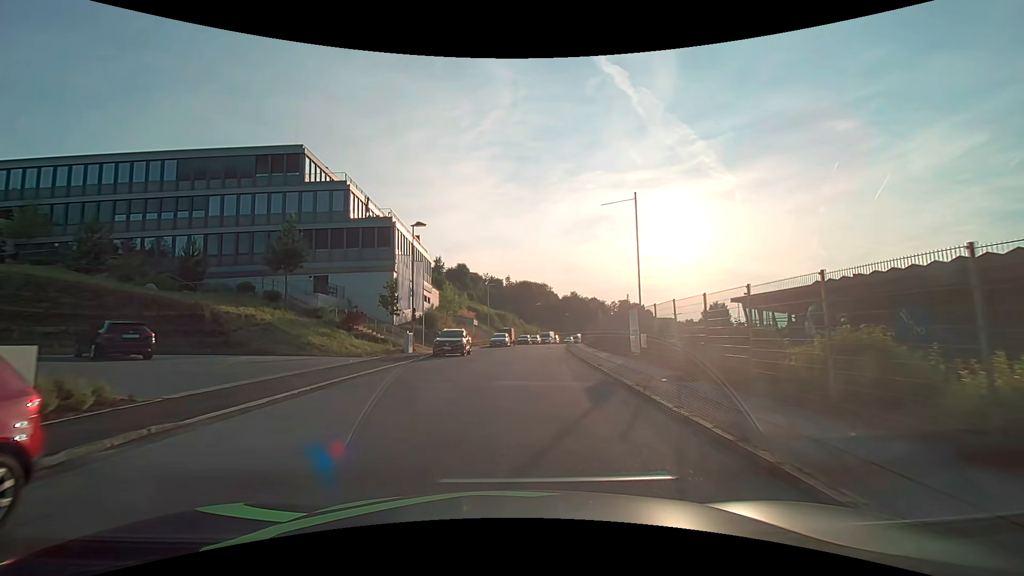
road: residential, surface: asphalt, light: Day
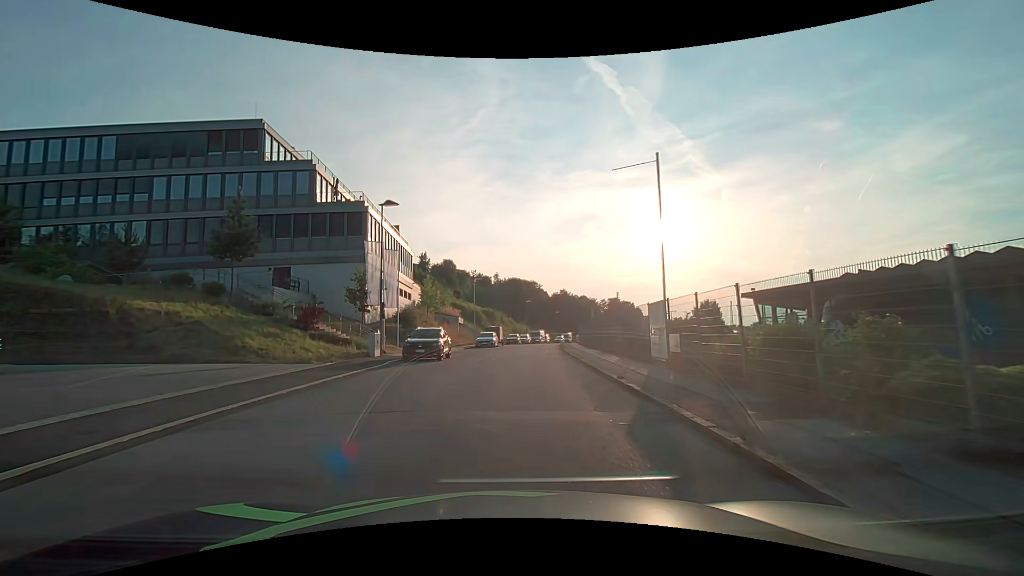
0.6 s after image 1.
(+0.1, +5.0) m; +2°
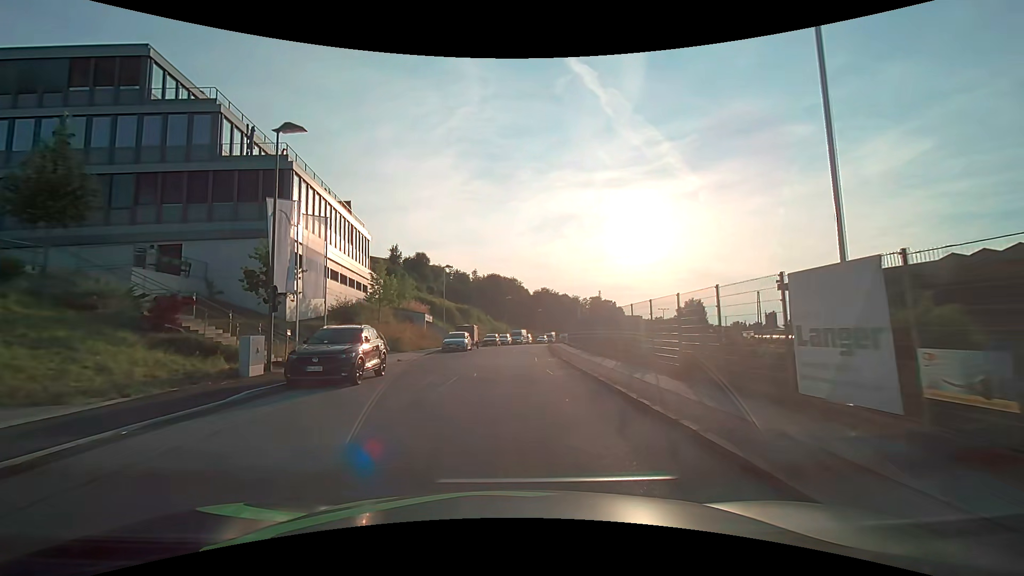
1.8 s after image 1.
(+0.2, +10.0) m; +2°
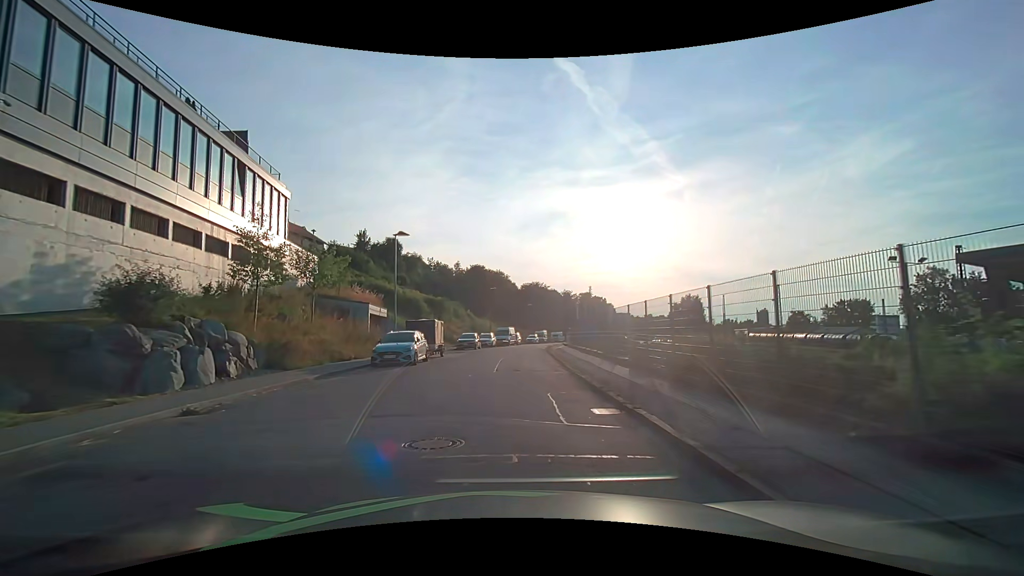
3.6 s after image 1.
(+0.2, +15.7) m; +1°
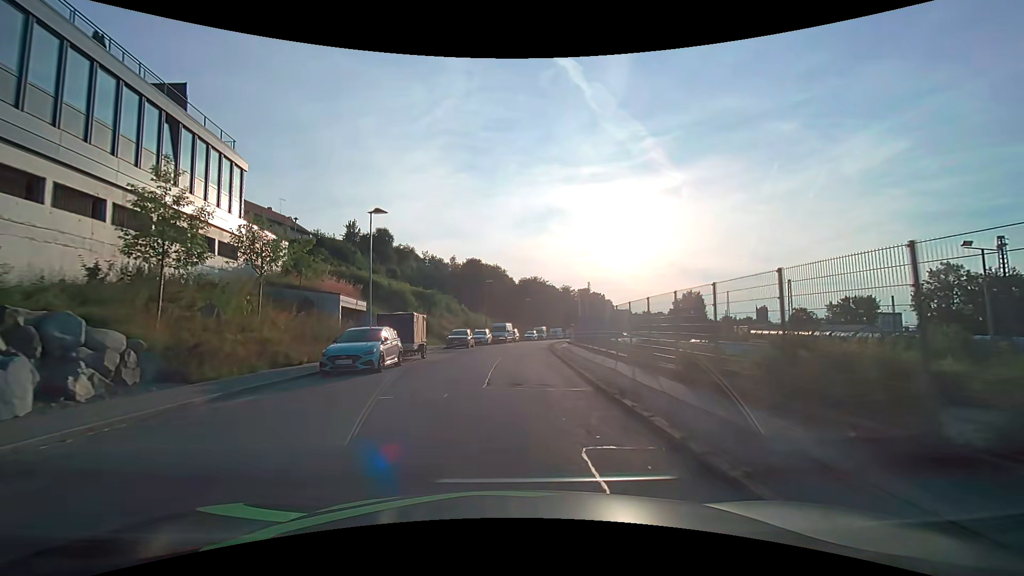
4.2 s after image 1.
(0.0, +5.3) m; +1°
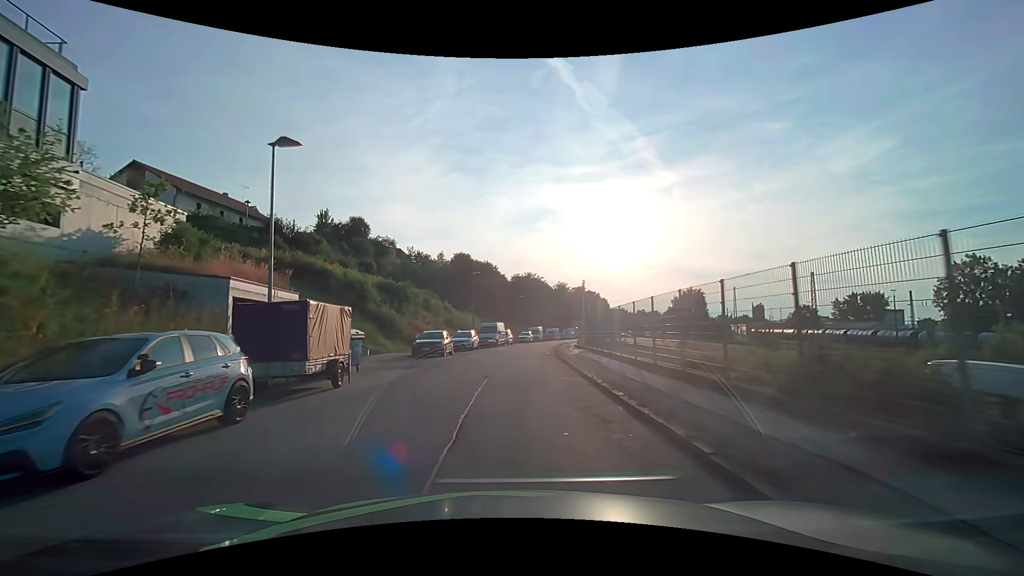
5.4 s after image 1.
(+0.1, +10.6) m; +1°
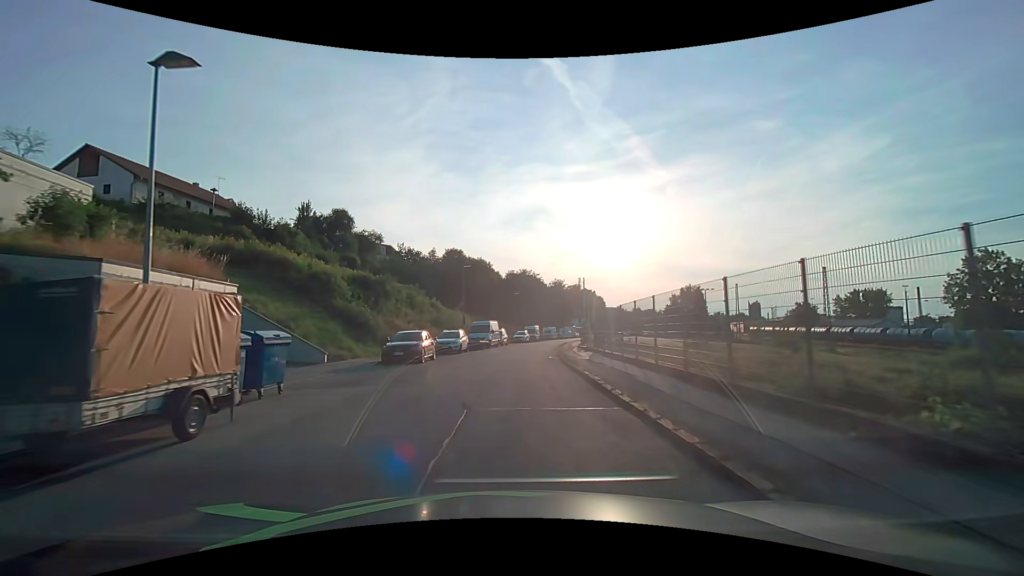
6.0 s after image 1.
(+0.1, +5.4) m; 0°
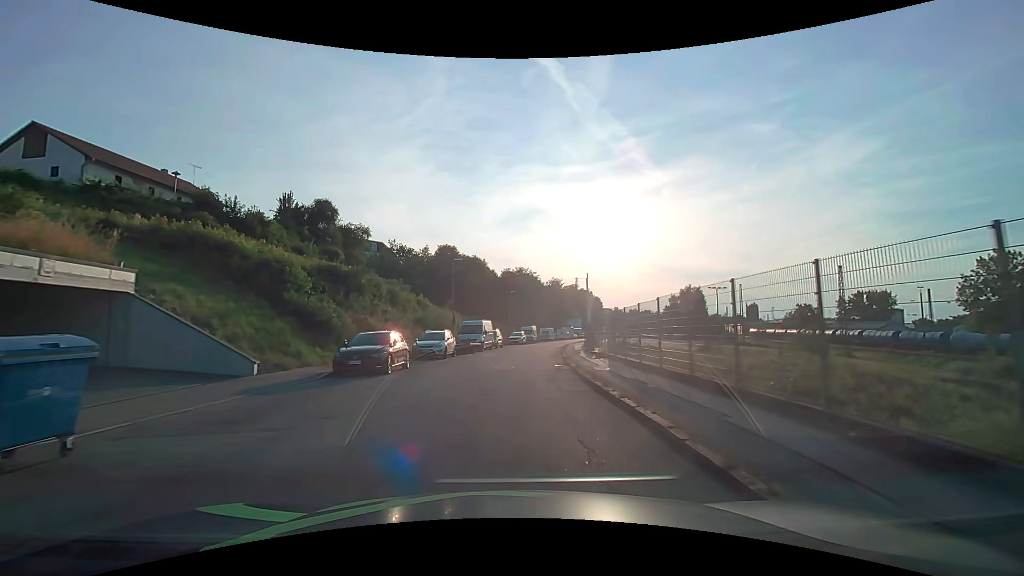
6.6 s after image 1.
(+0.1, +5.4) m; +1°
(0, +10) (0, +20) (+1, +30) (+2, +40) (+4, +50) (+5, +60) (+7, +70) (+9, +79) (+11, +89) (+13, +99) m
